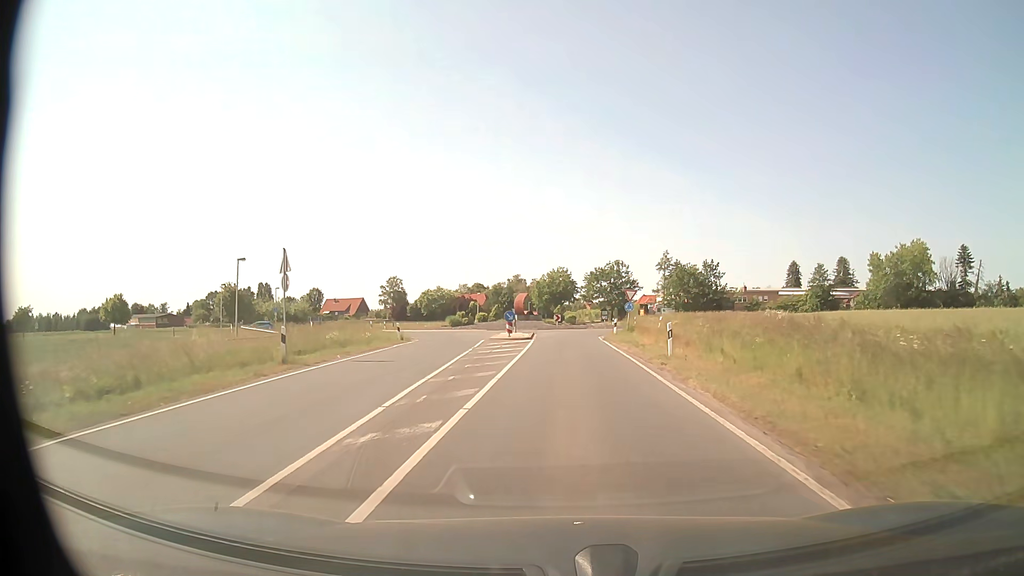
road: secondary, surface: asphalt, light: Day
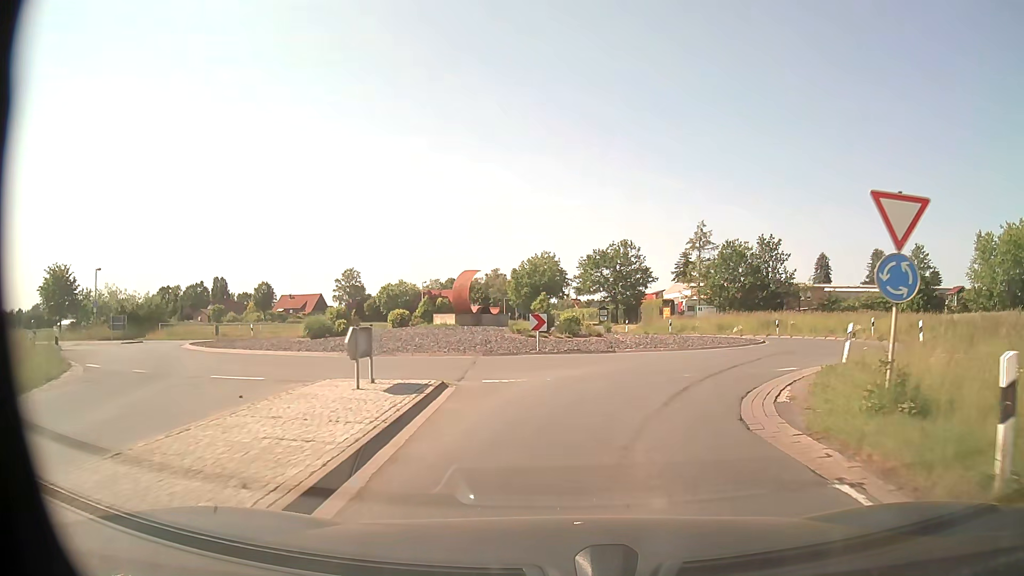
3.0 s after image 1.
(0.0, +34.0) m; +1°
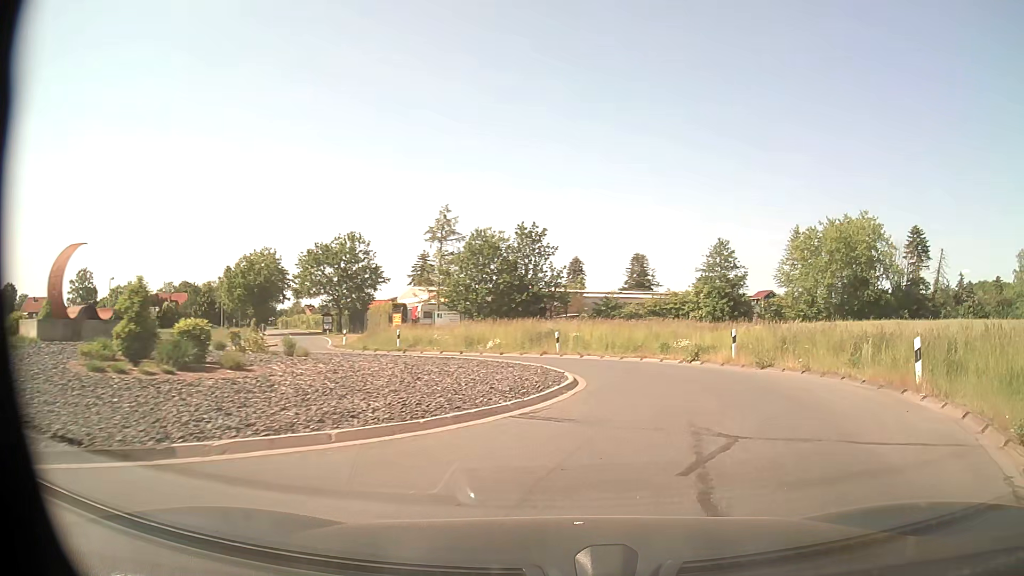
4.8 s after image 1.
(+2.1, +14.3) m; +22°
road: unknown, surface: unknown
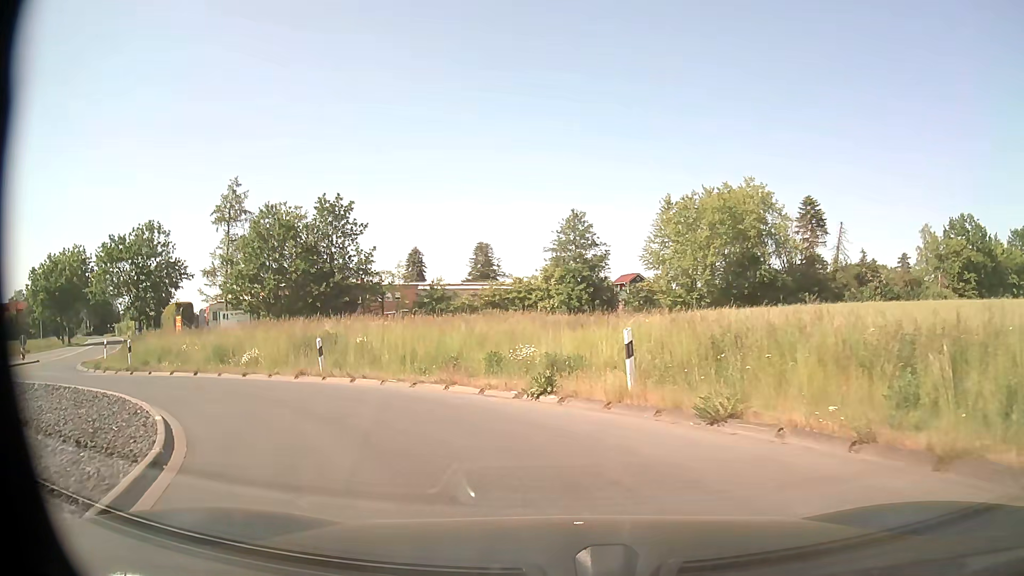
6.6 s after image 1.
(+2.1, +11.9) m; +14°
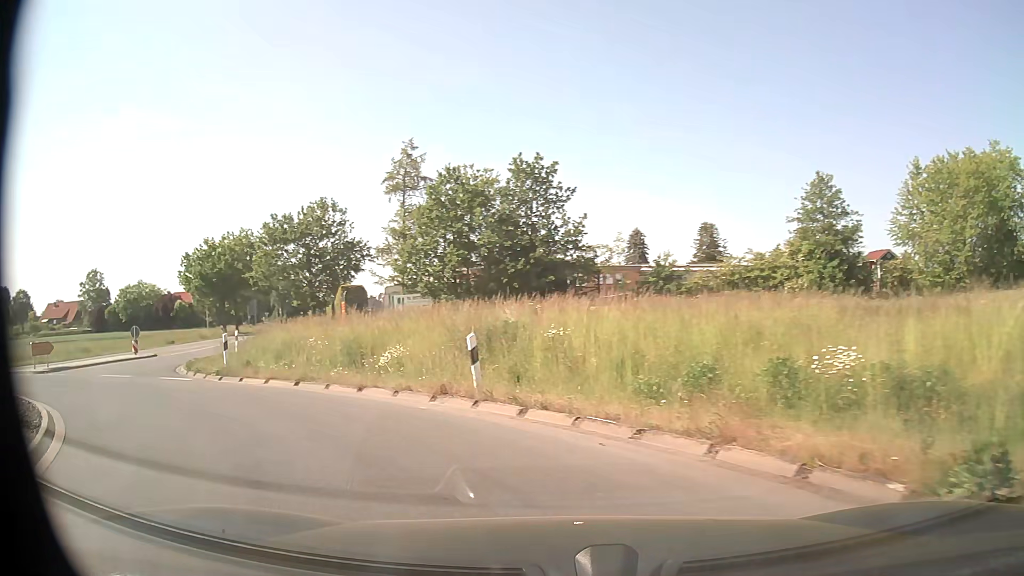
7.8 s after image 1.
(-1.1, +7.7) m; -19°
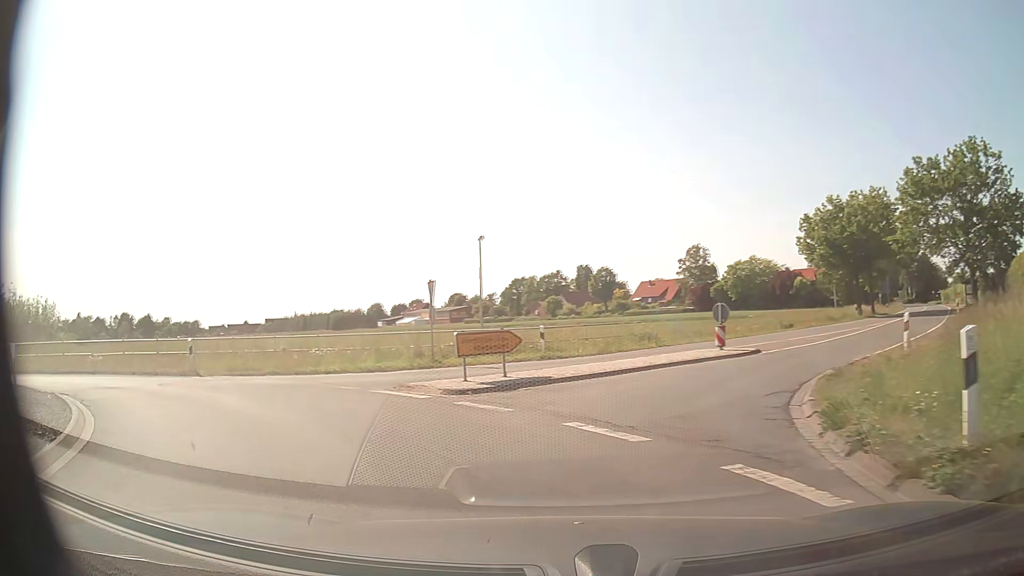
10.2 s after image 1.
(-6.1, +12.4) m; -53°
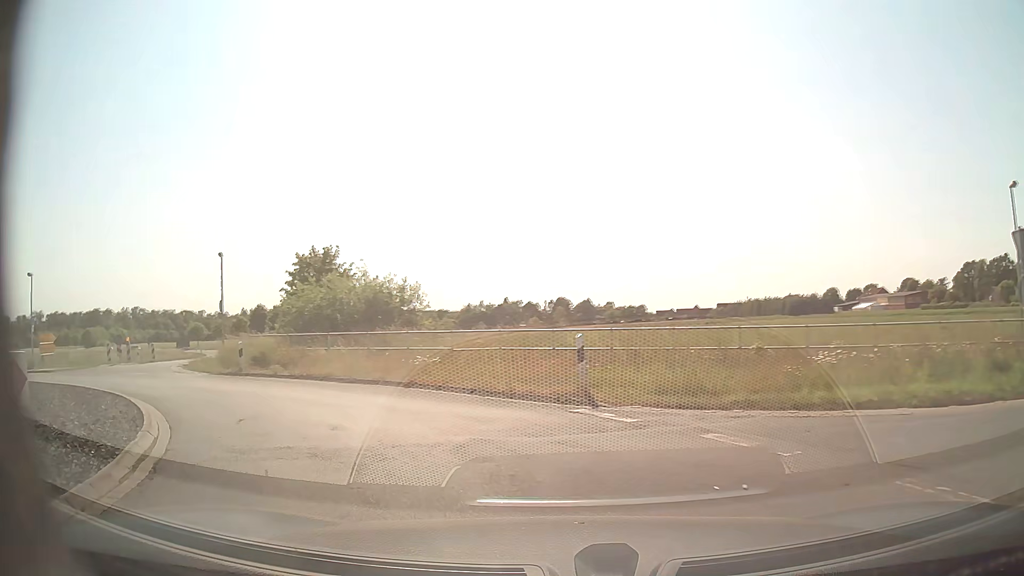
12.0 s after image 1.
(-3.5, +9.7) m; -39°
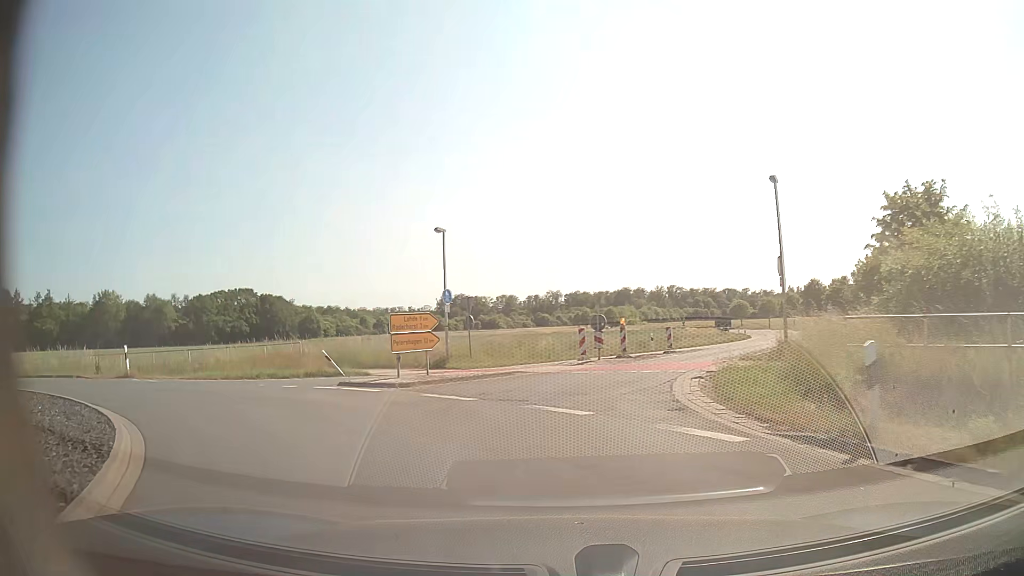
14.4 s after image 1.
(-6.3, +13.5) m; -47°
(0, +10) (+2, +20) (+6, +29) (+11, +37) (+16, +46) (+20, +55) (+23, +65) (+26, +74) (+29, +84) (+32, +94) m
